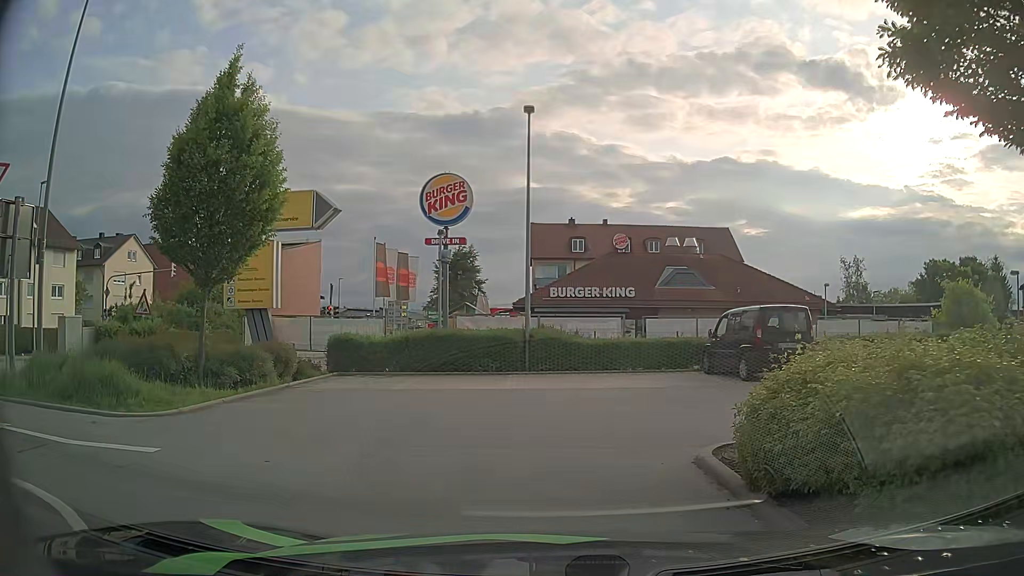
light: Day
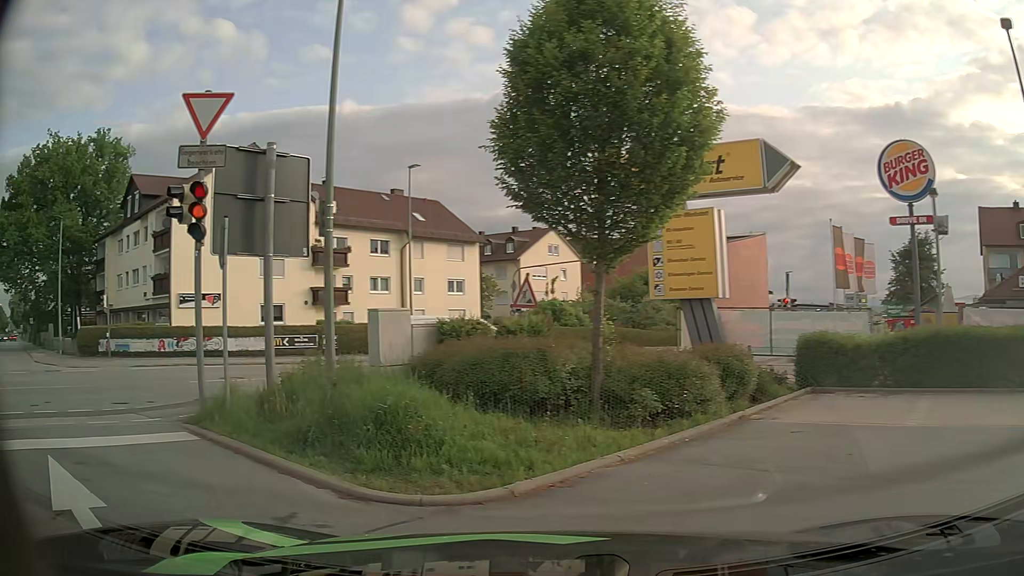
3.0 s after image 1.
(-1.2, +5.9) m; -38°
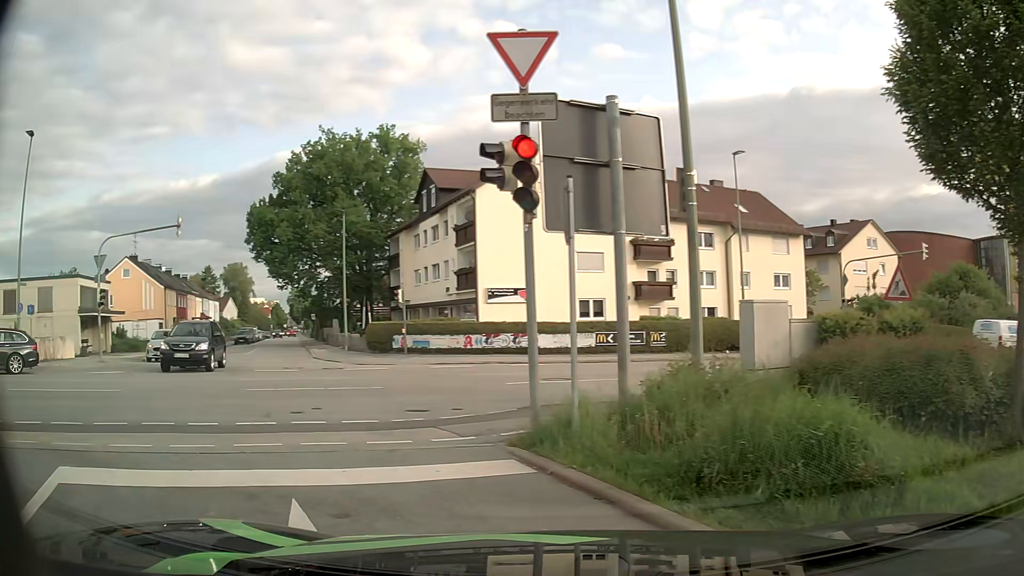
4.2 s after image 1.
(-0.5, +2.2) m; -27°
